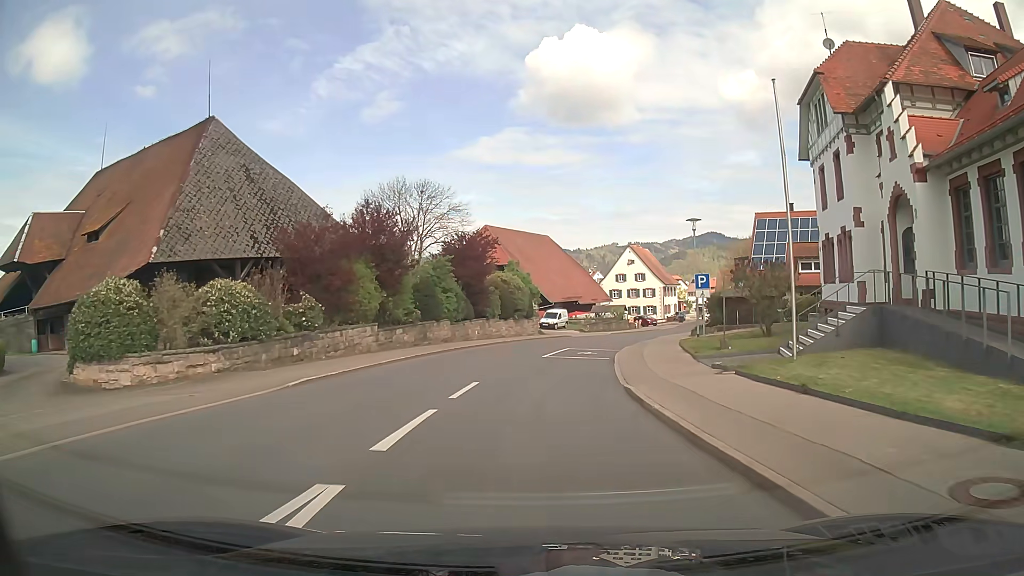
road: tertiary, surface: asphalt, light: Day
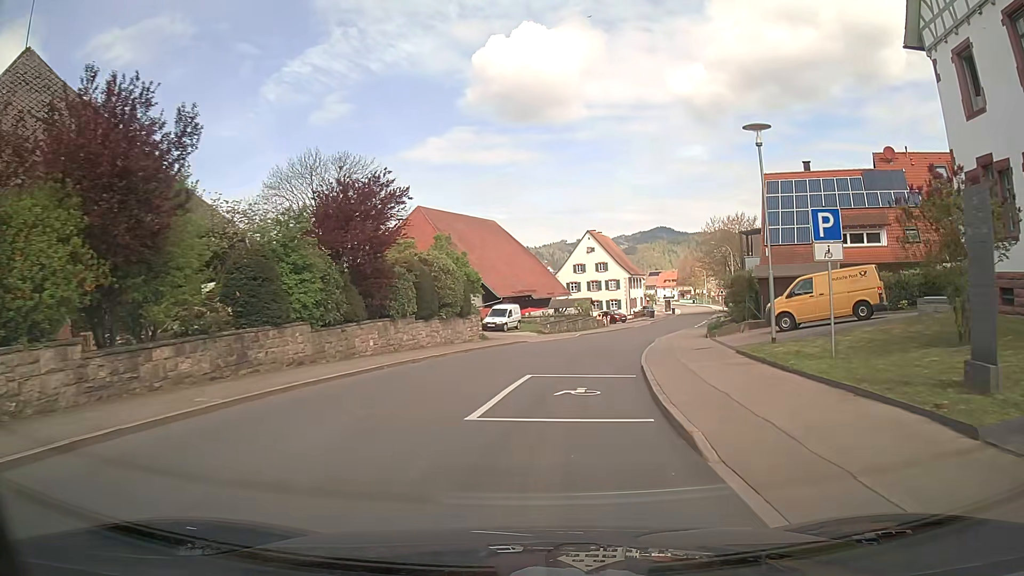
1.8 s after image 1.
(+0.4, +15.3) m; +4°
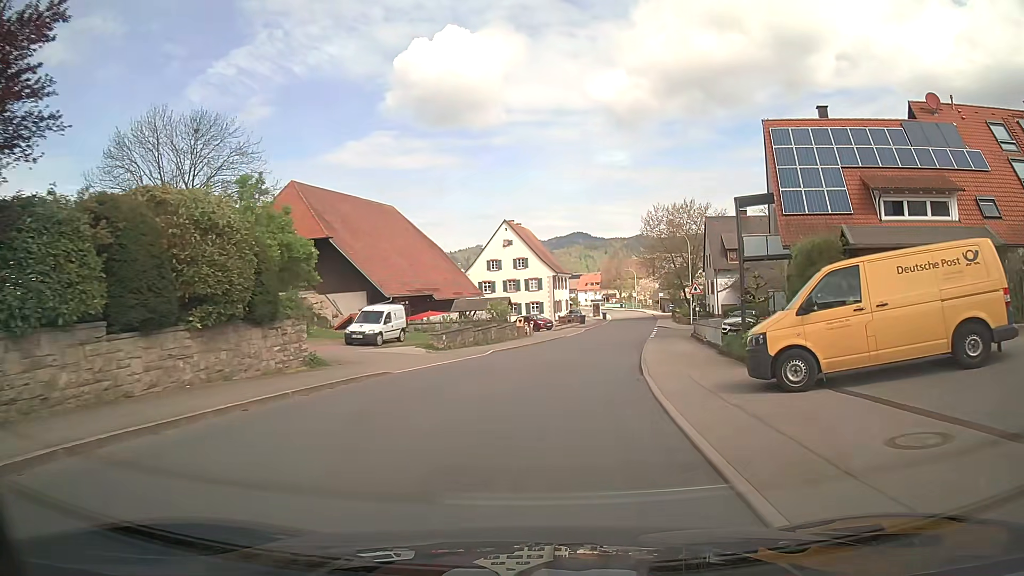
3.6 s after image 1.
(+1.0, +16.1) m; +7°
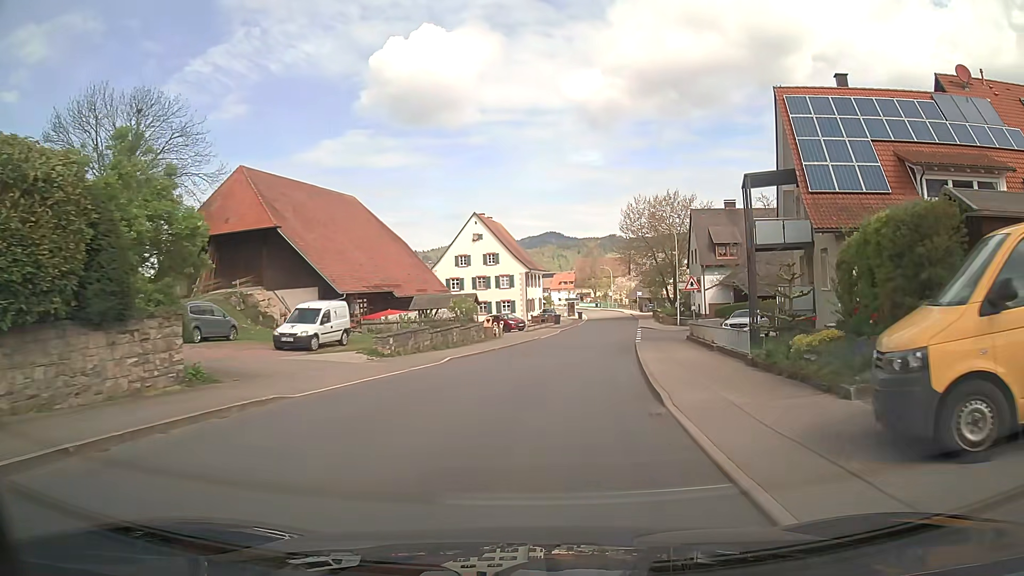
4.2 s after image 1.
(+0.1, +5.5) m; +3°
